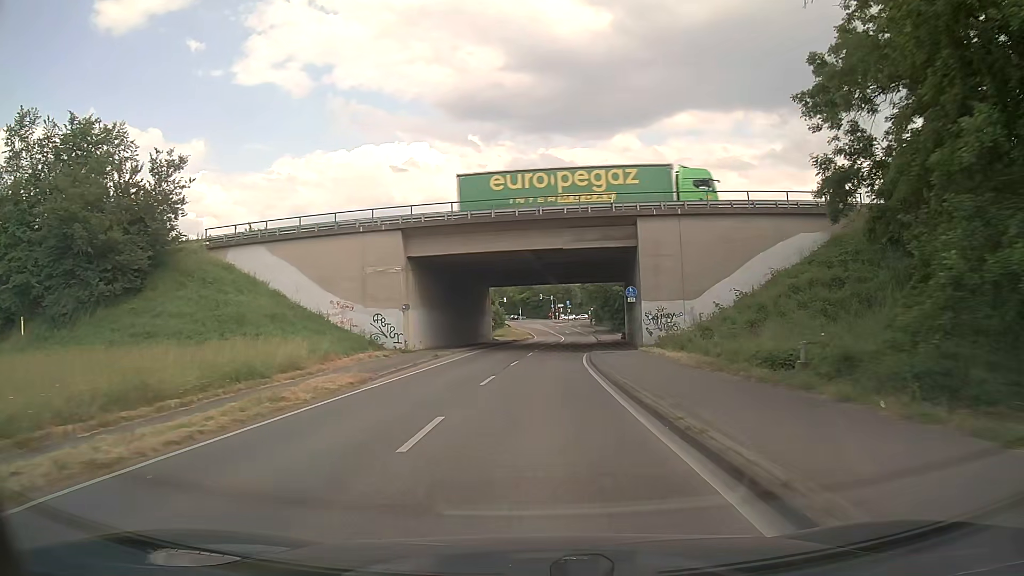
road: secondary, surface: asphalt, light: Day
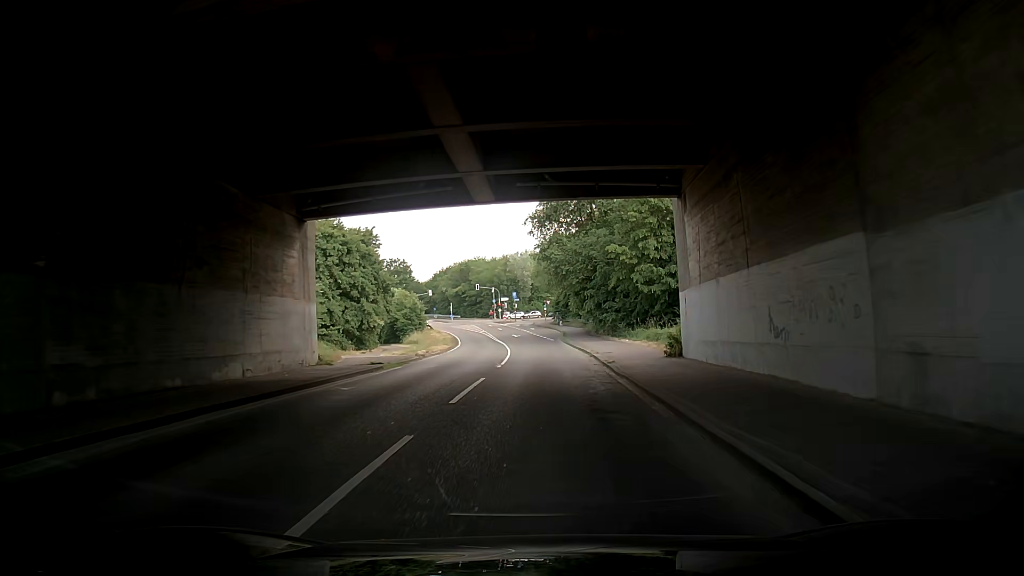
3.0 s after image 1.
(+1.7, +42.6) m; +4°
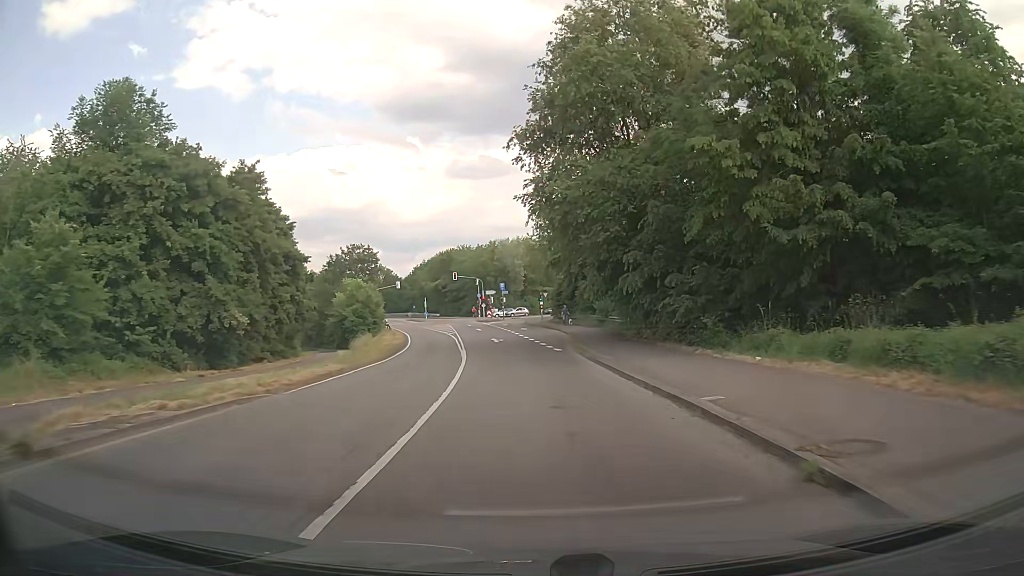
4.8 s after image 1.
(-0.2, +24.8) m; +2°
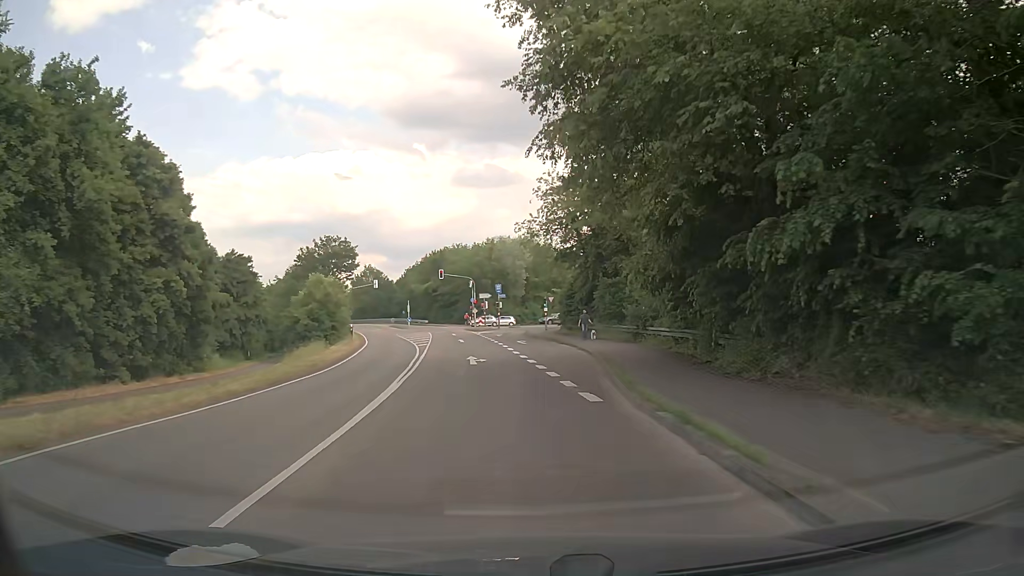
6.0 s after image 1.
(-0.1, +16.1) m; -1°
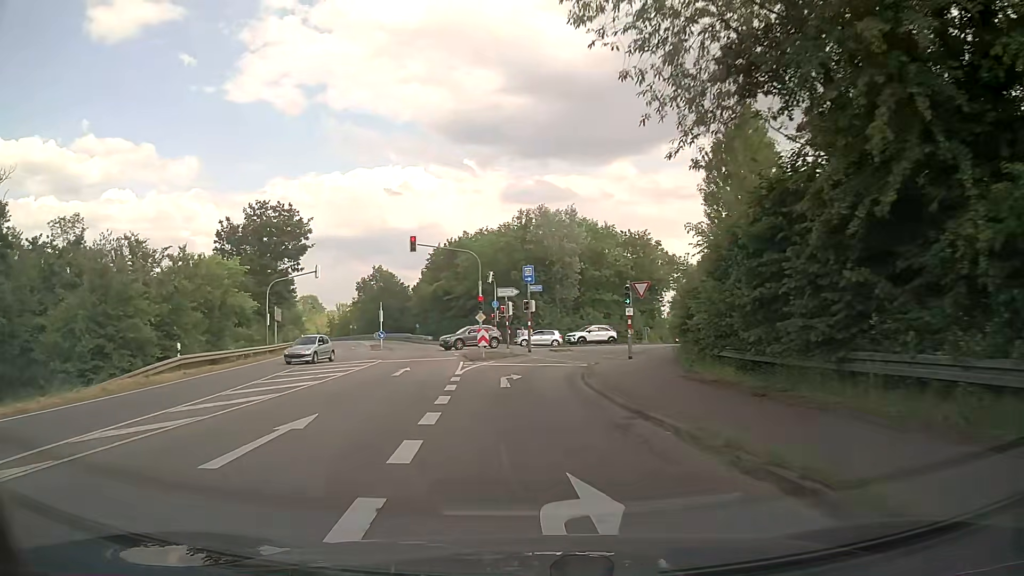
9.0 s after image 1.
(-0.4, +37.5) m; -4°
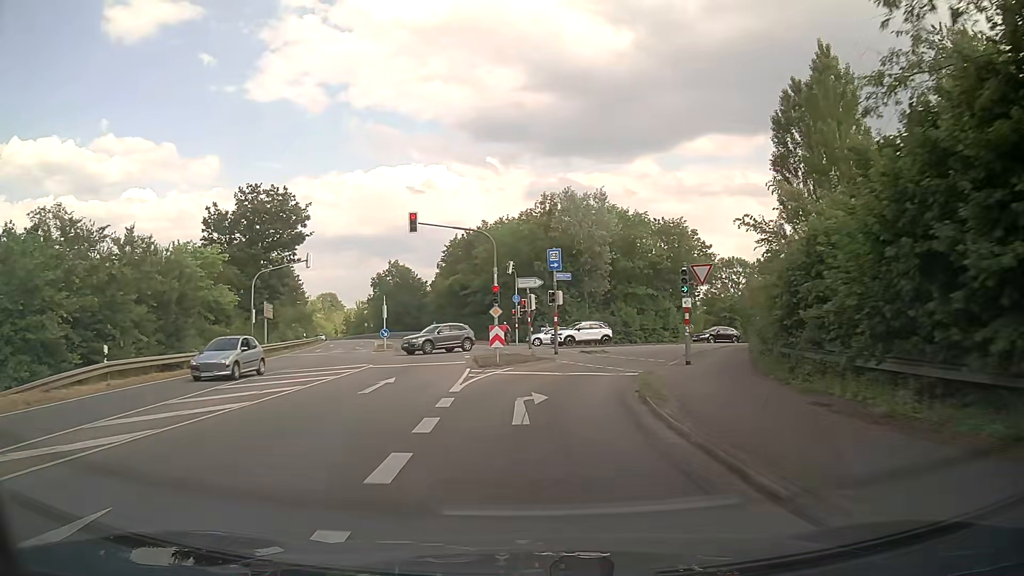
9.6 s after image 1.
(-0.1, +6.9) m; -2°
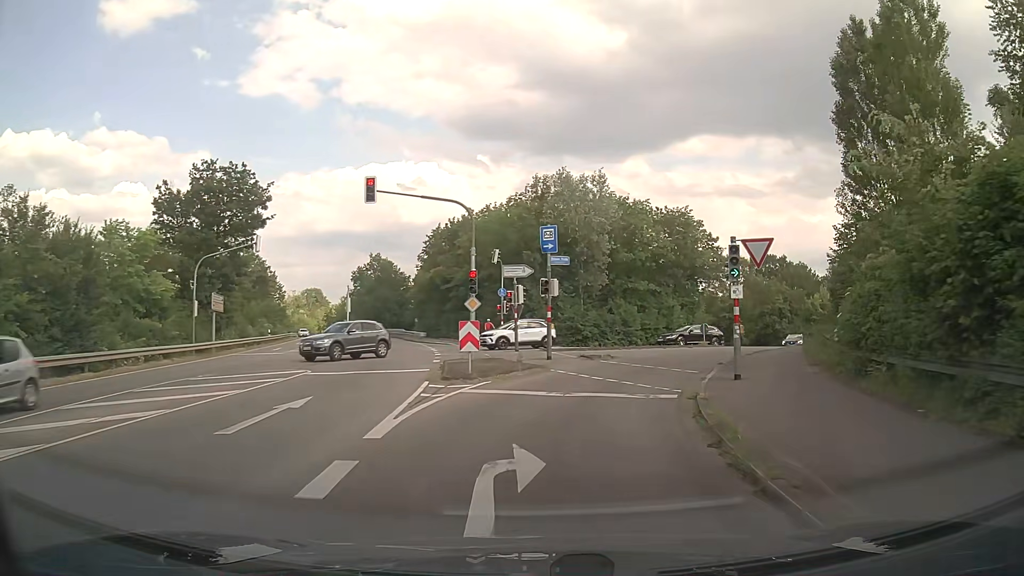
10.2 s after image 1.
(0.0, +6.7) m; +1°
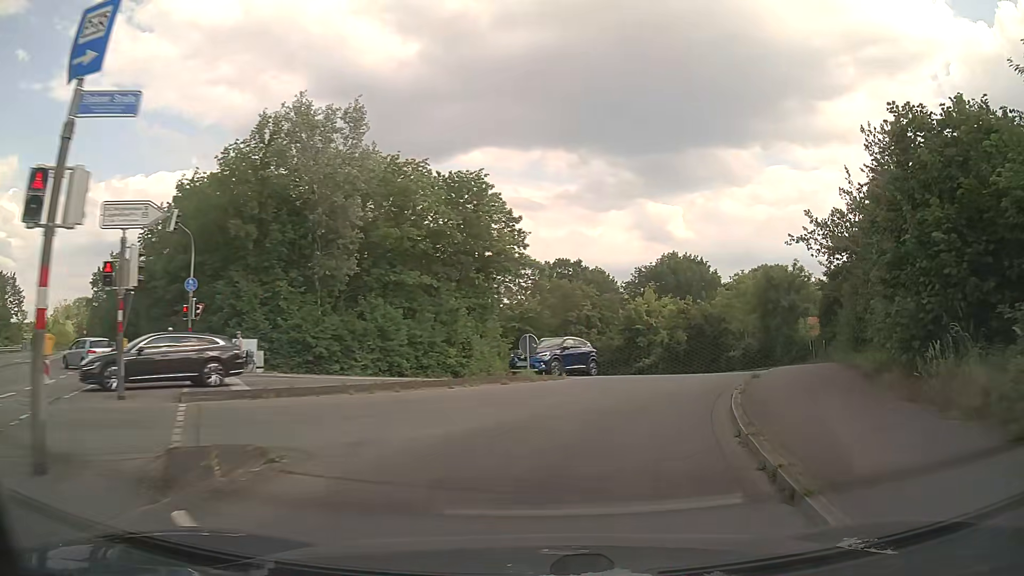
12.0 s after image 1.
(+2.9, +18.6) m; +19°
(+1, +10) (+4, +19) (+7, +29) (+10, +39) (+10, +49) (+8, +58) (+4, +68) (0, +77) (-5, +86) (-8, +95) m
